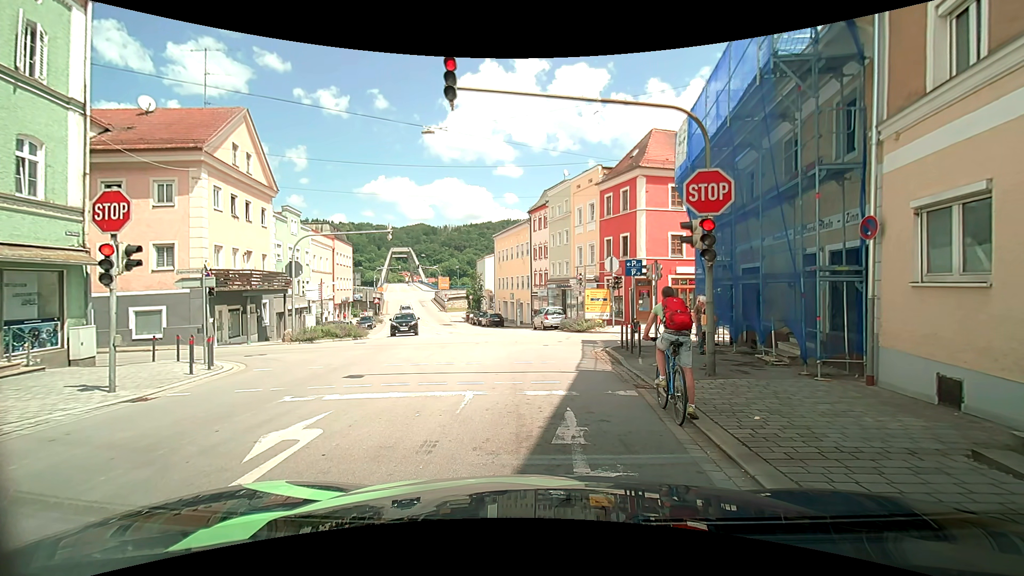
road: tertiary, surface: asphalt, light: Day
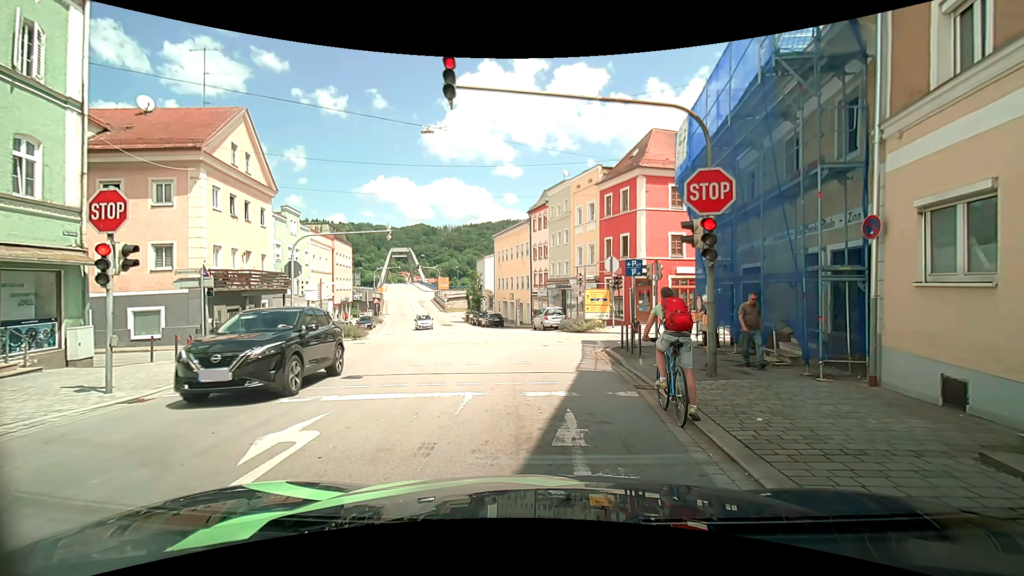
(0.0, +0.1) m; 0°
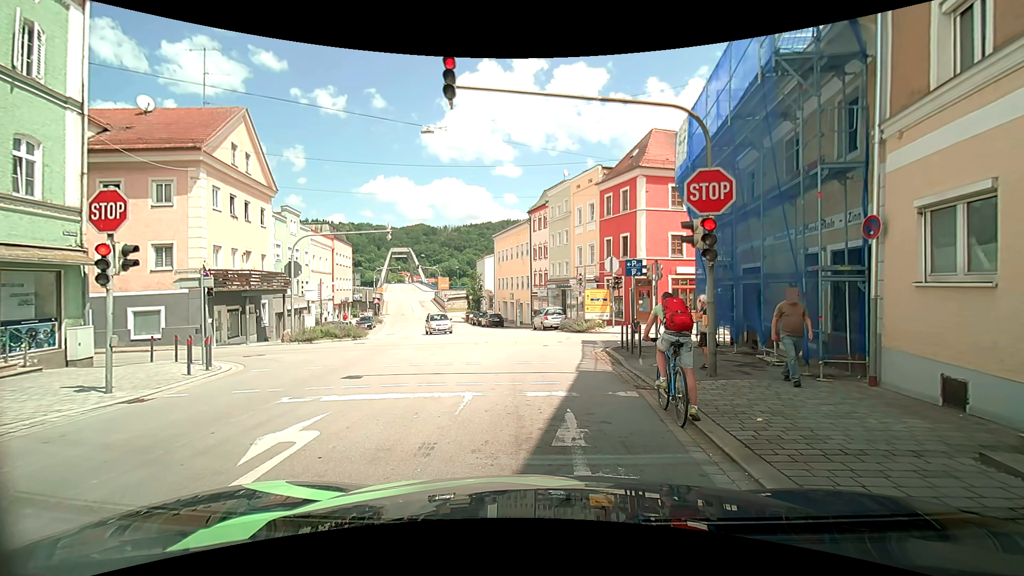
(0.0, 0.0) m; 0°
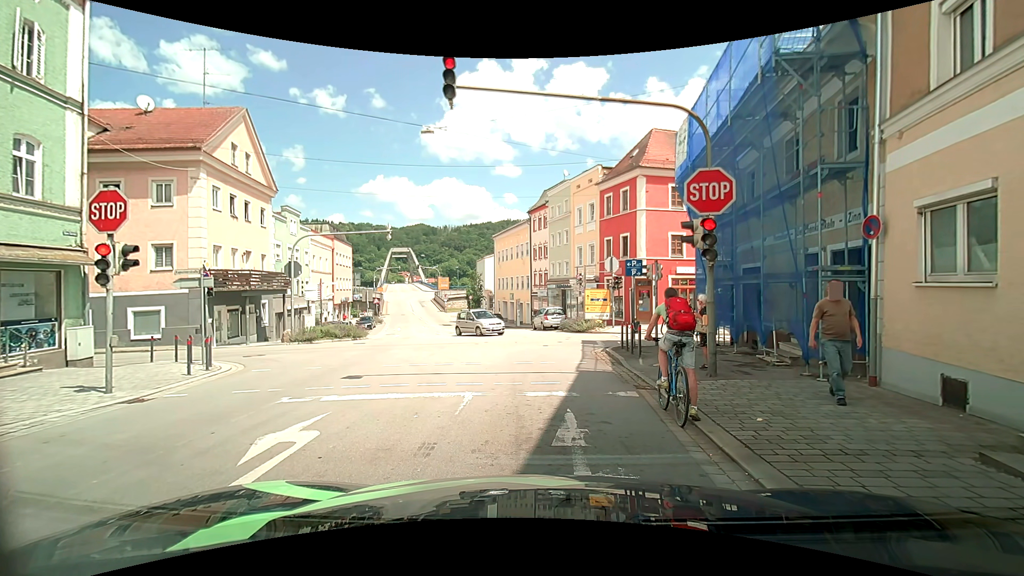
(0.0, 0.0) m; 0°
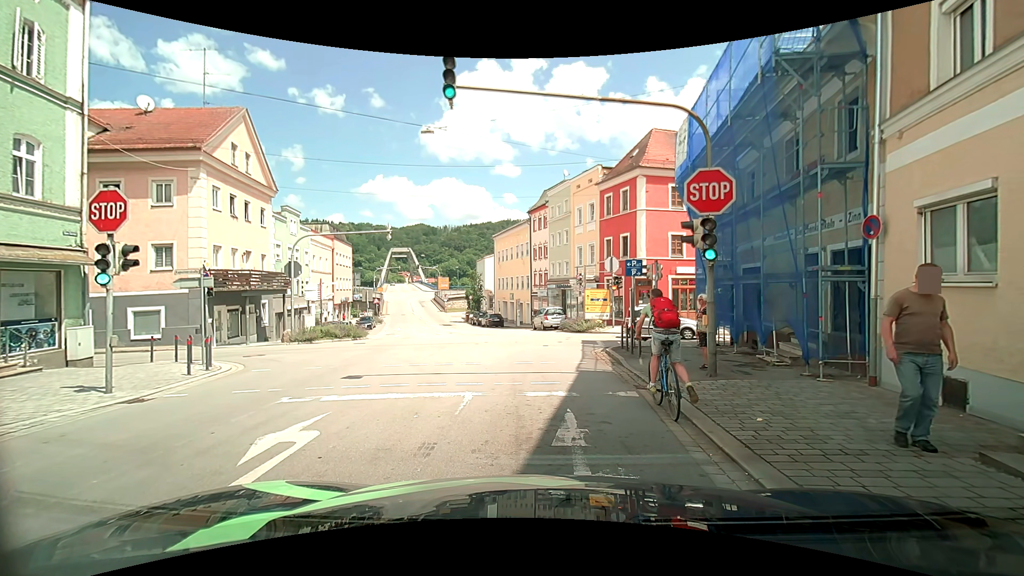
(0.0, 0.0) m; 0°
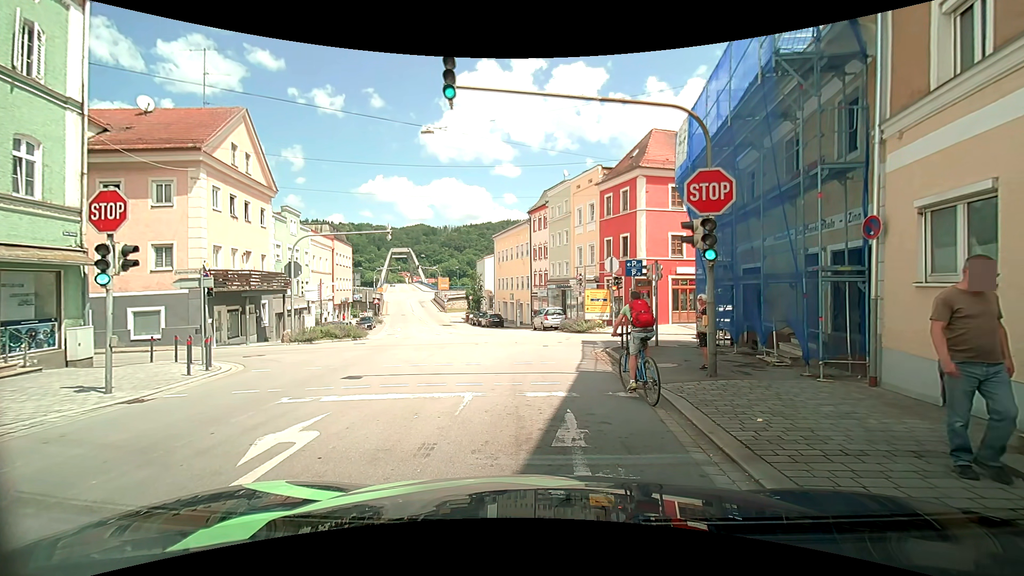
(0.0, 0.0) m; 0°
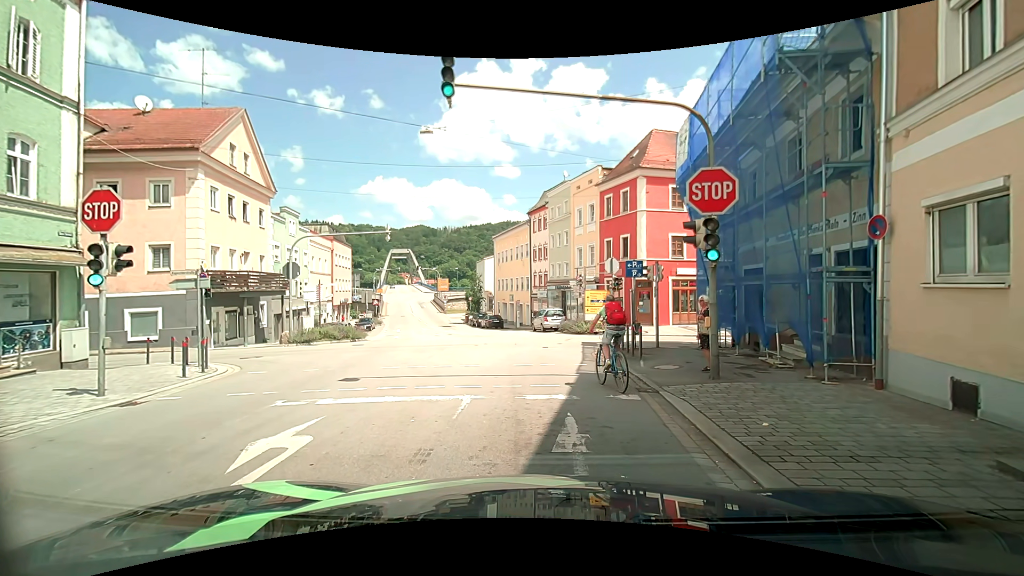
(0.0, +0.1) m; 0°
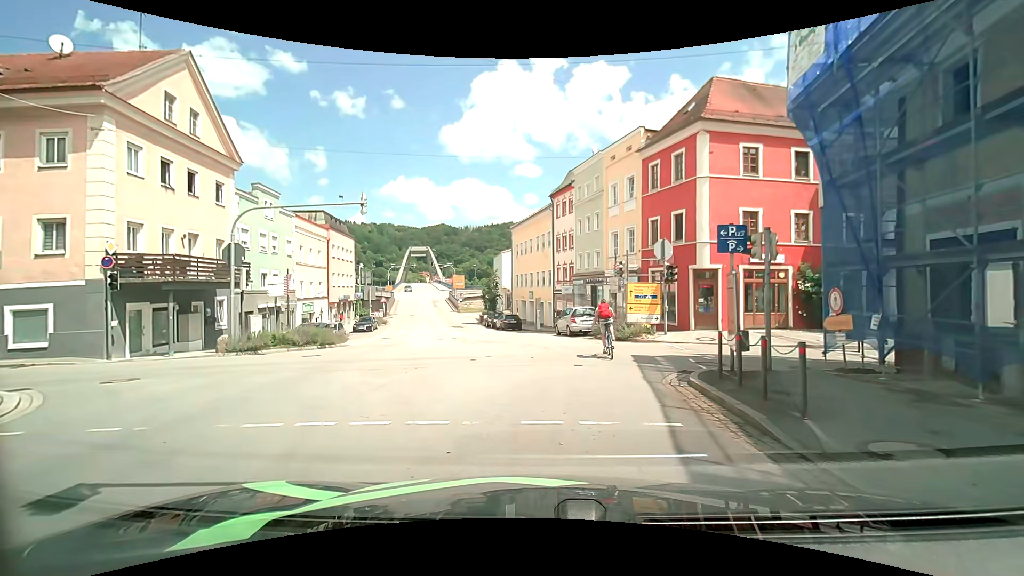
(+0.2, +7.3) m; 0°
